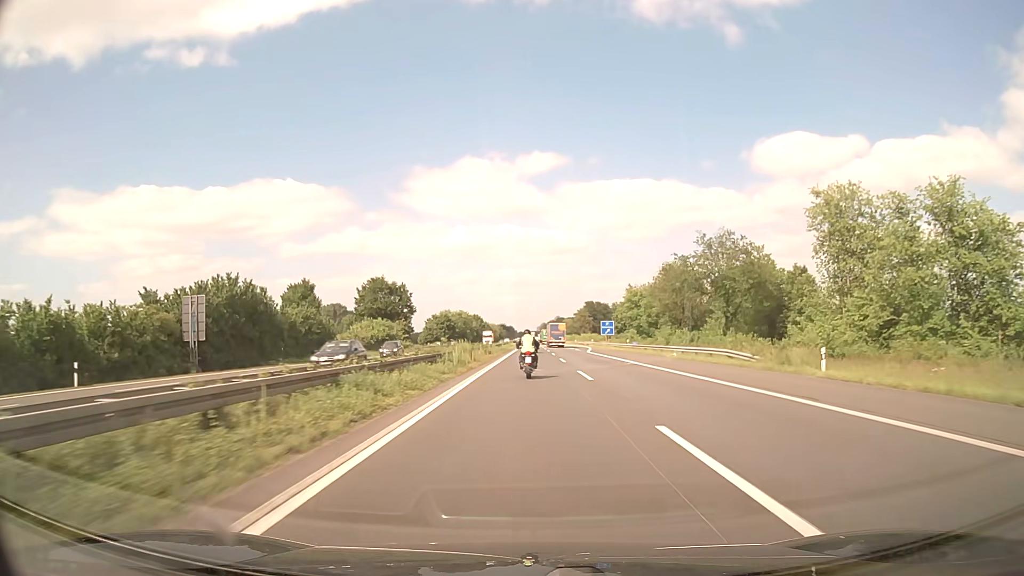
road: motorway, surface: asphalt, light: Day
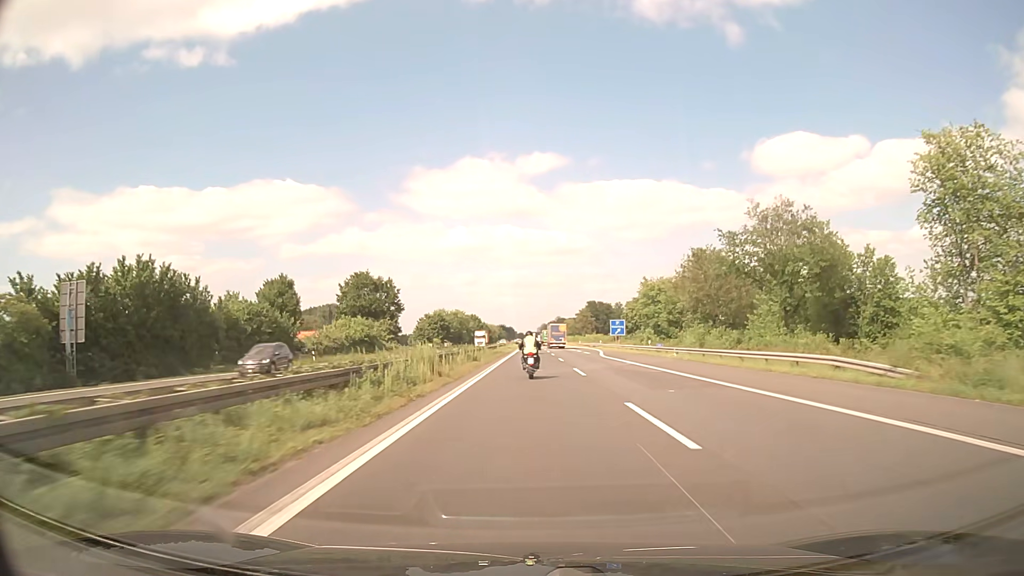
(0.0, +14.1) m; 0°
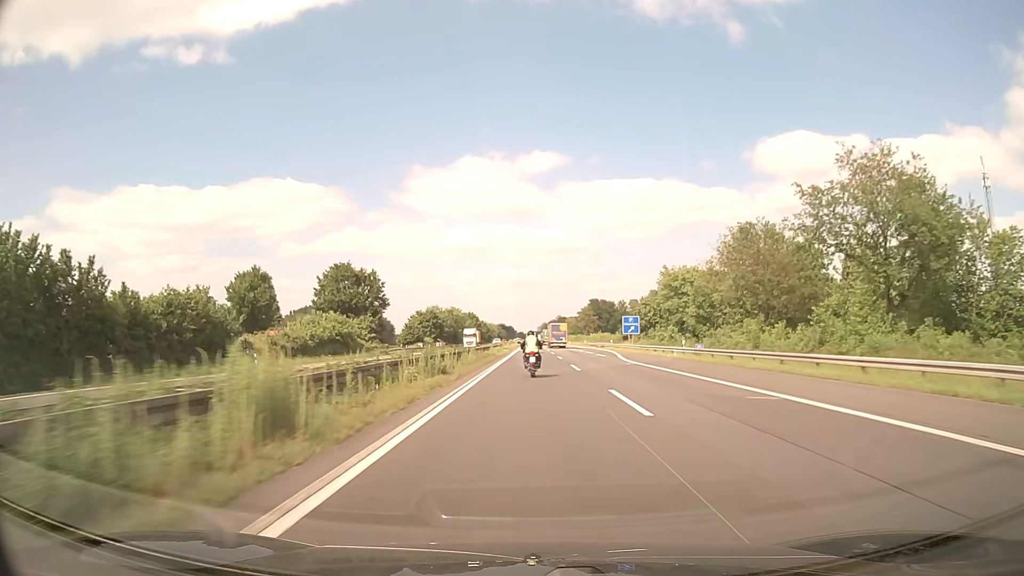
(0.0, +14.2) m; 0°
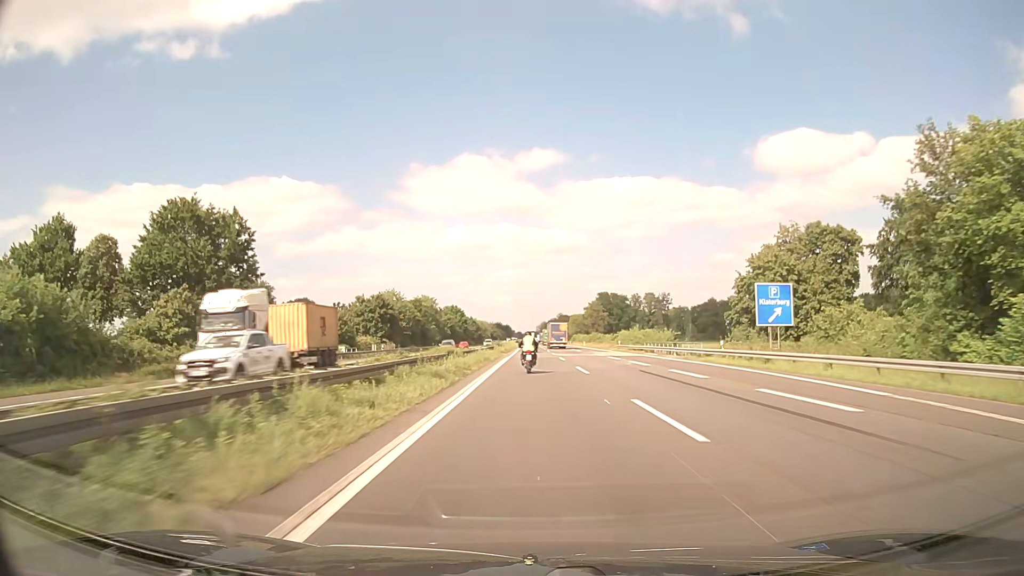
(+0.1, +57.3) m; 0°
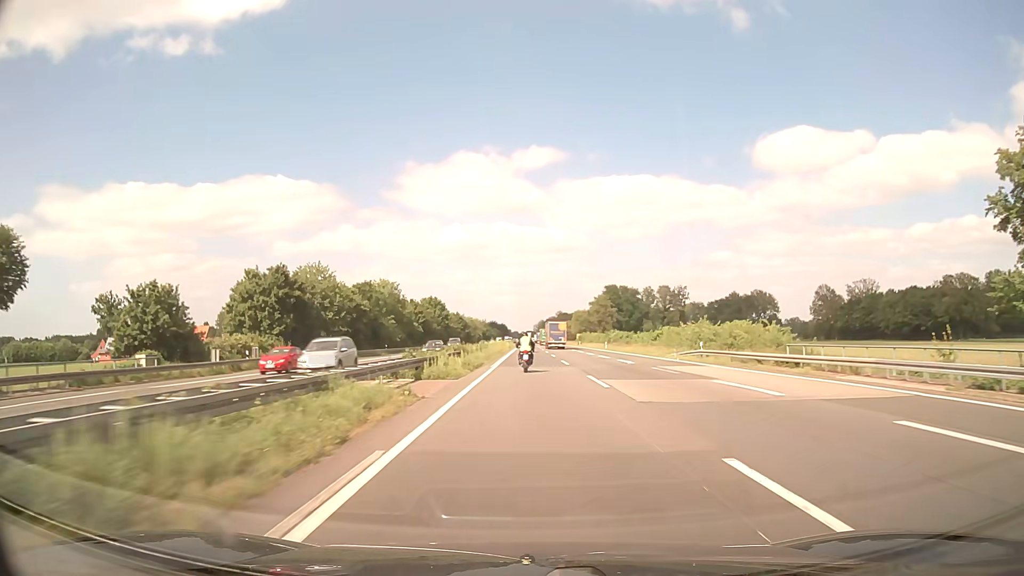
(+0.2, +44.0) m; 0°
(0, +10) (0, +20) (0, +30) (0, +40) (0, +50) (0, +60) (0, +70) (0, +80) (0, +90) (+1, +100) m
